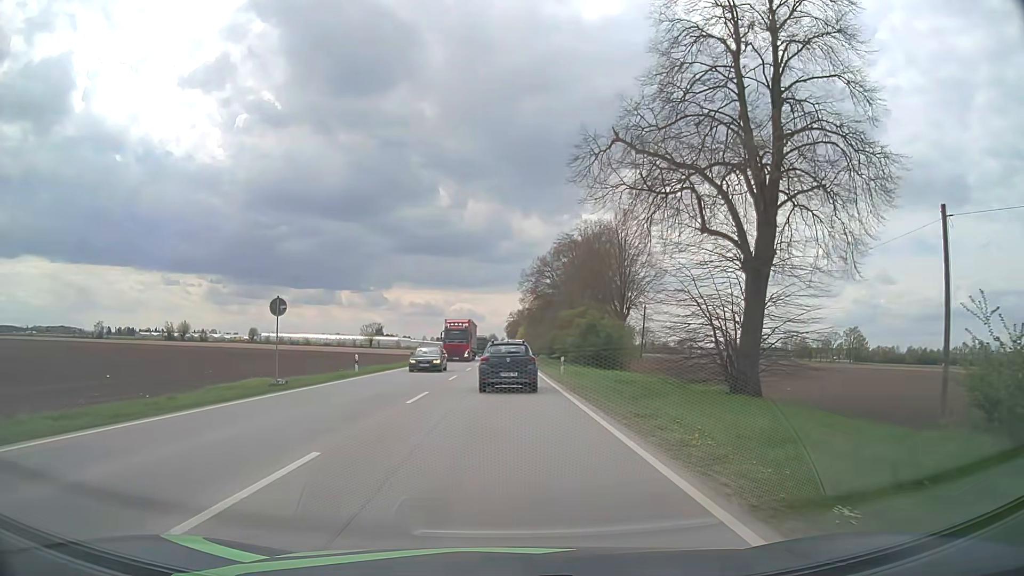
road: primary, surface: asphalt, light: Day
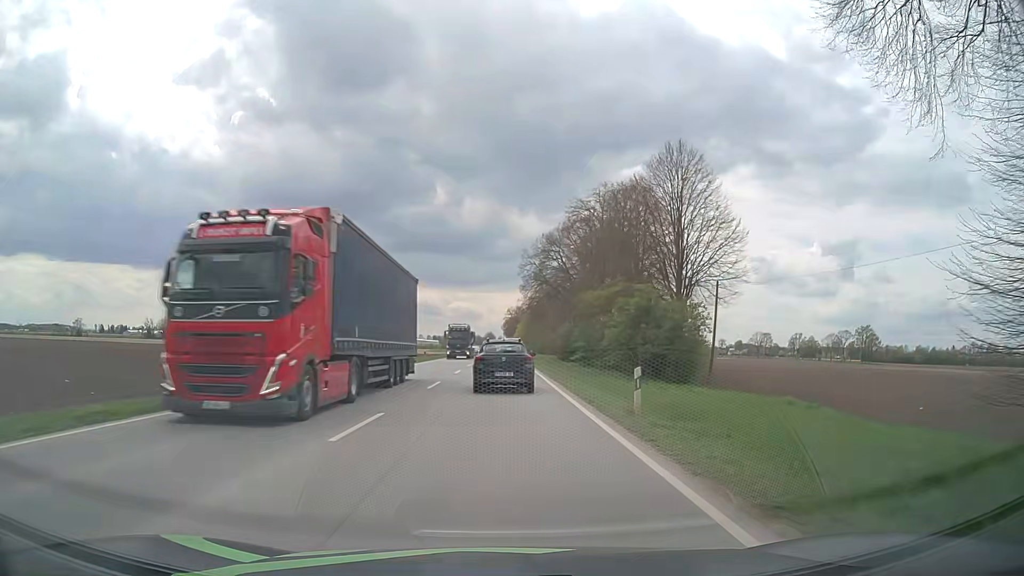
(0.0, +19.0) m; 0°
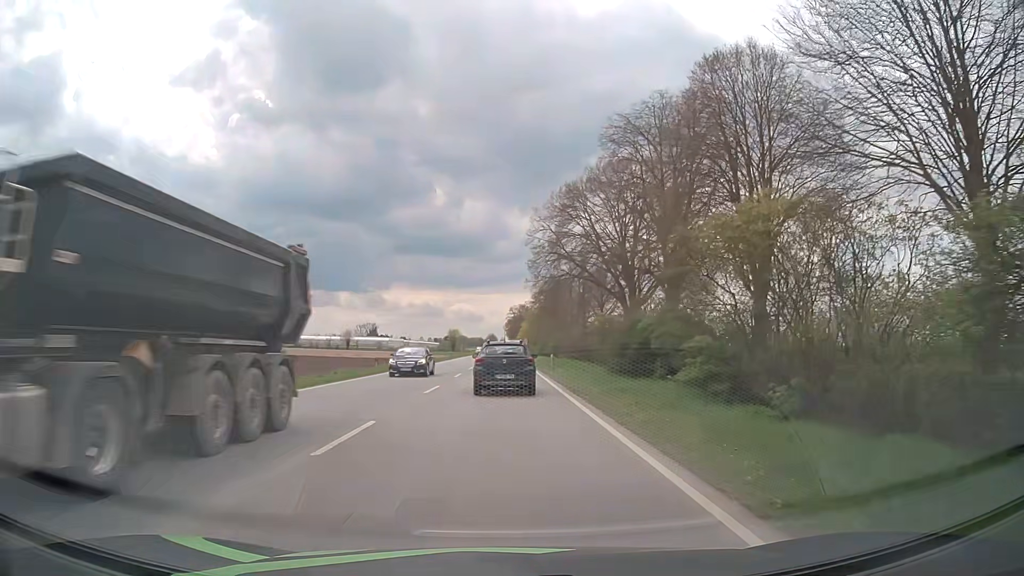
(0.0, +25.0) m; 0°
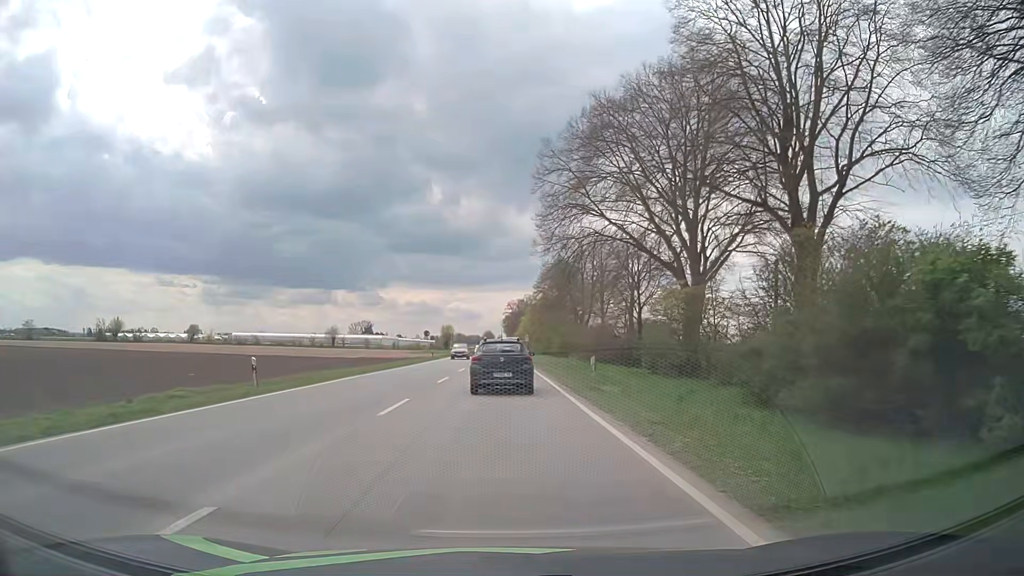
(0.0, +19.0) m; 0°
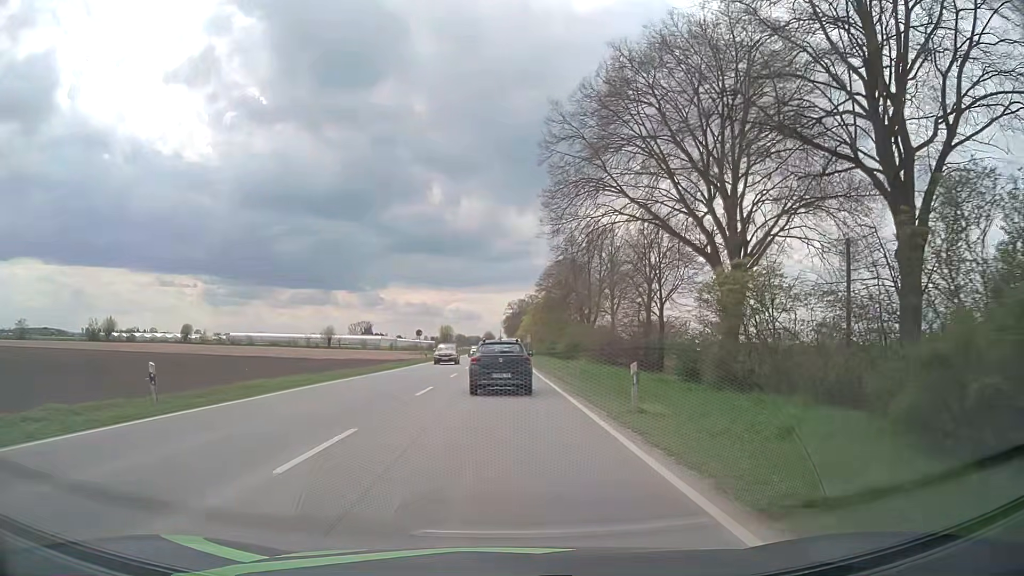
(0.0, +6.3) m; 0°
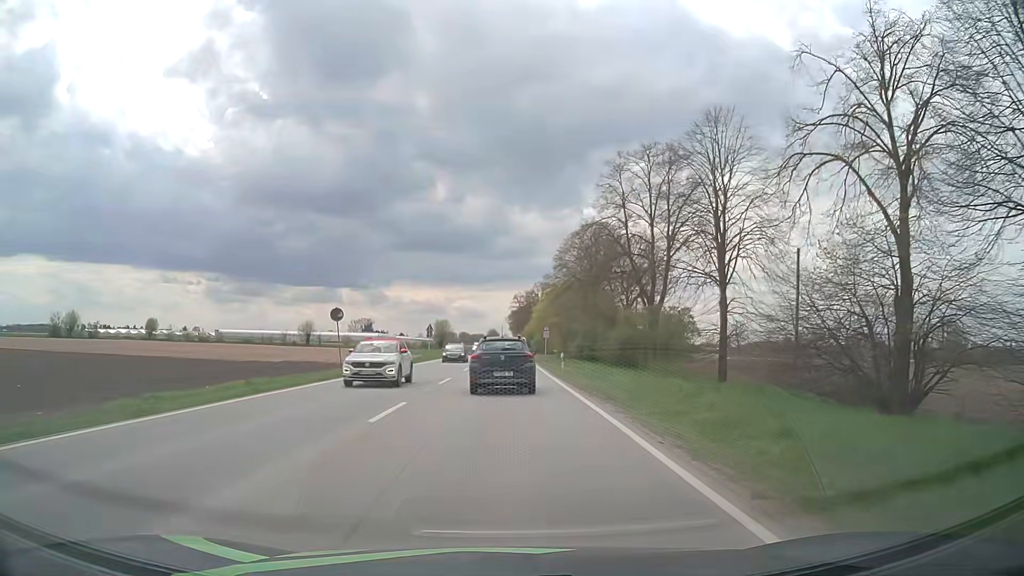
(0.0, +31.4) m; 0°
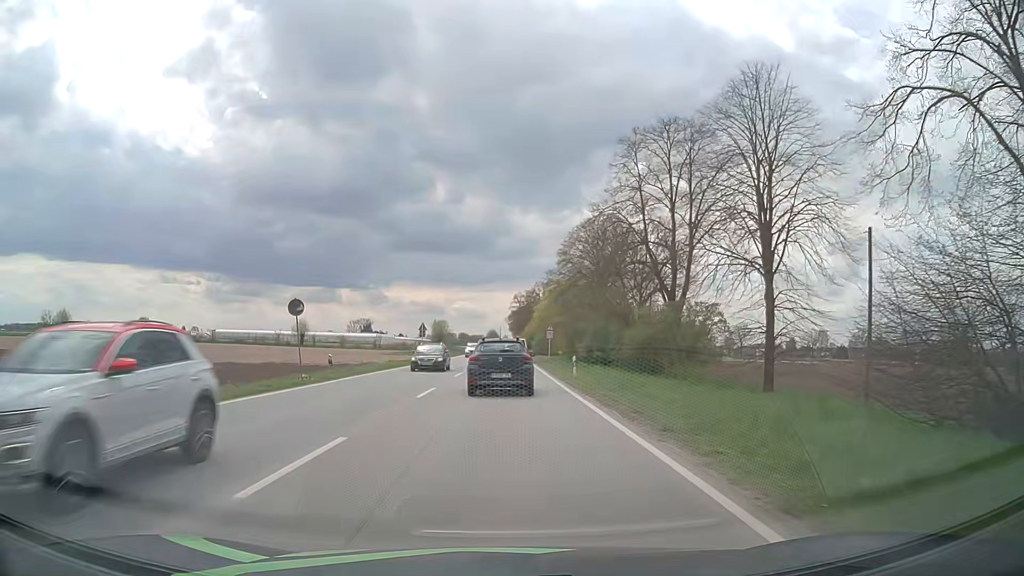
(0.0, +5.9) m; 0°
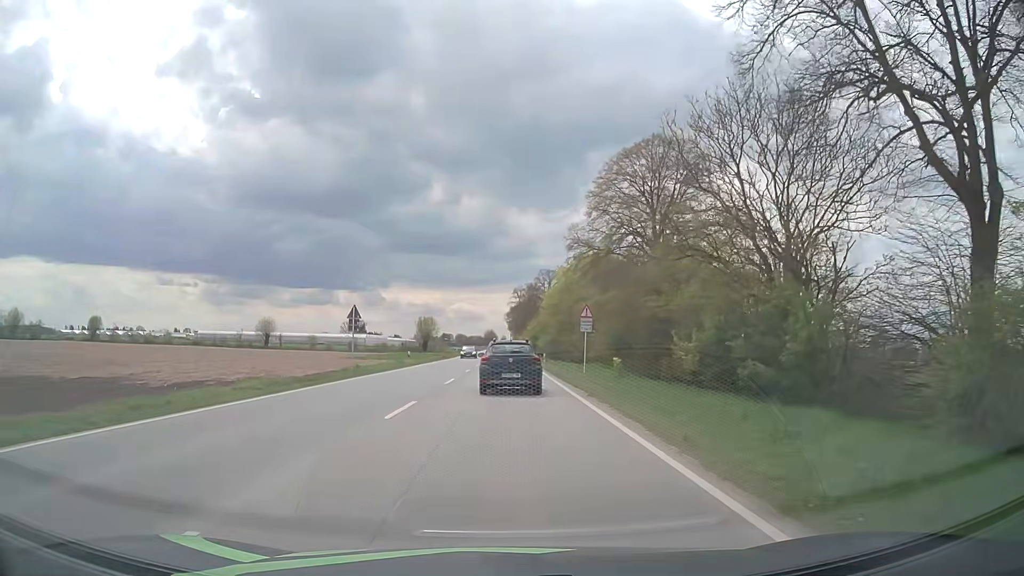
(+0.1, +29.0) m; 0°
(0, +10) (0, +20) (0, +30) (0, +40) (0, +50) (0, +60) (0, +70) (0, +80) (0, +90) (0, +100) m
